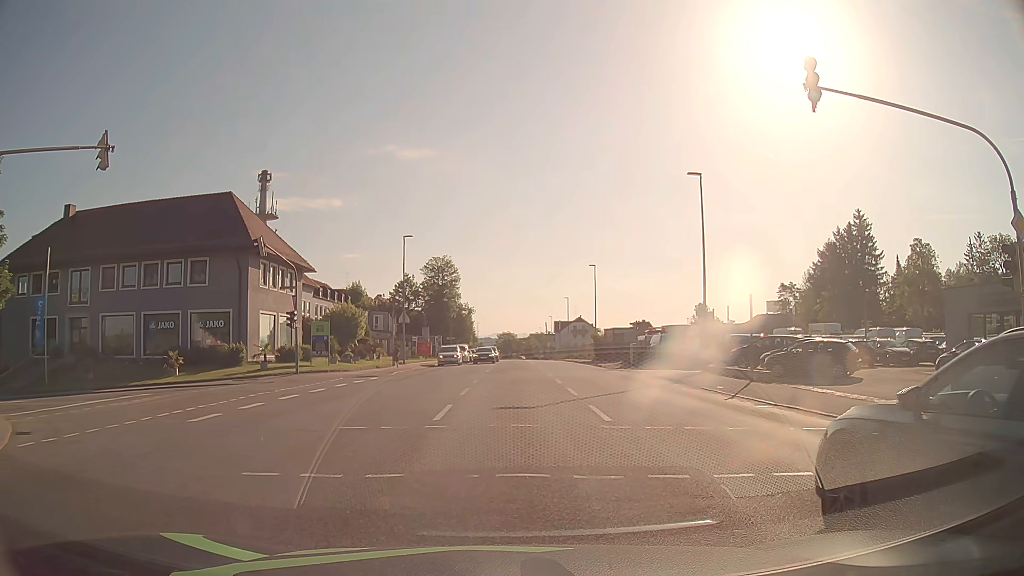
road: tertiary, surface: asphalt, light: Day
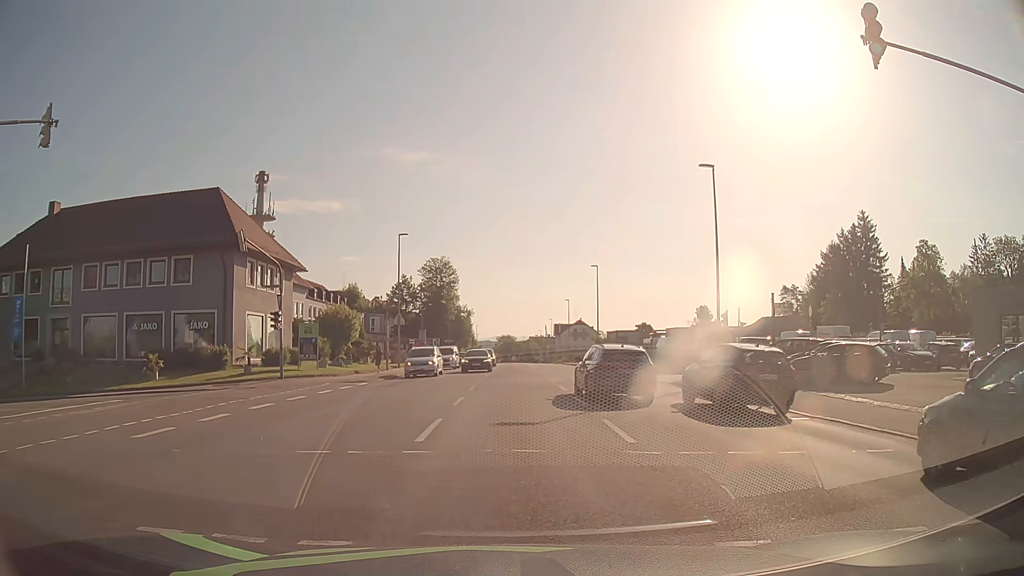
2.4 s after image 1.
(0.0, +2.4) m; -1°
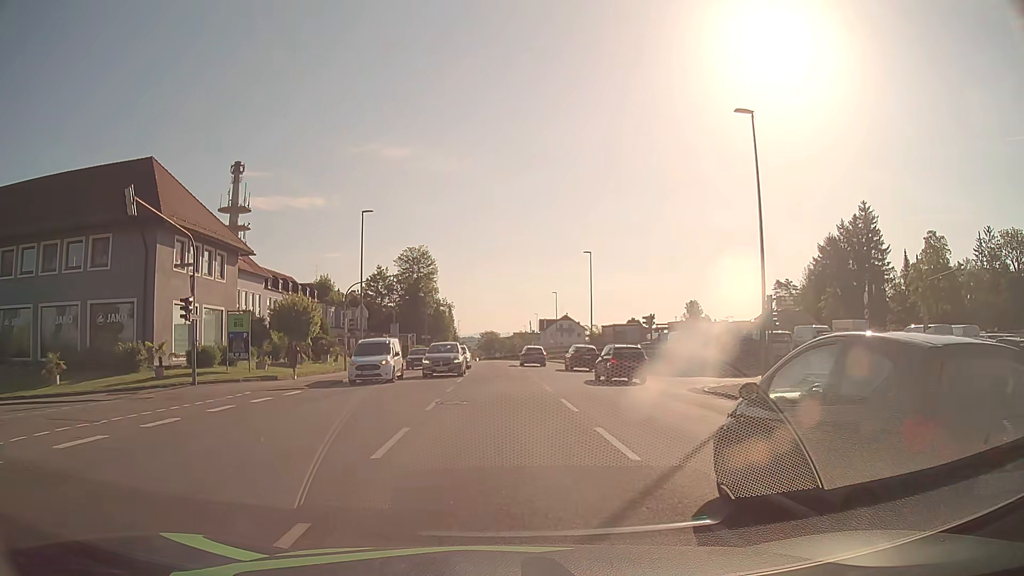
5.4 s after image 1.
(+0.3, +7.9) m; +4°
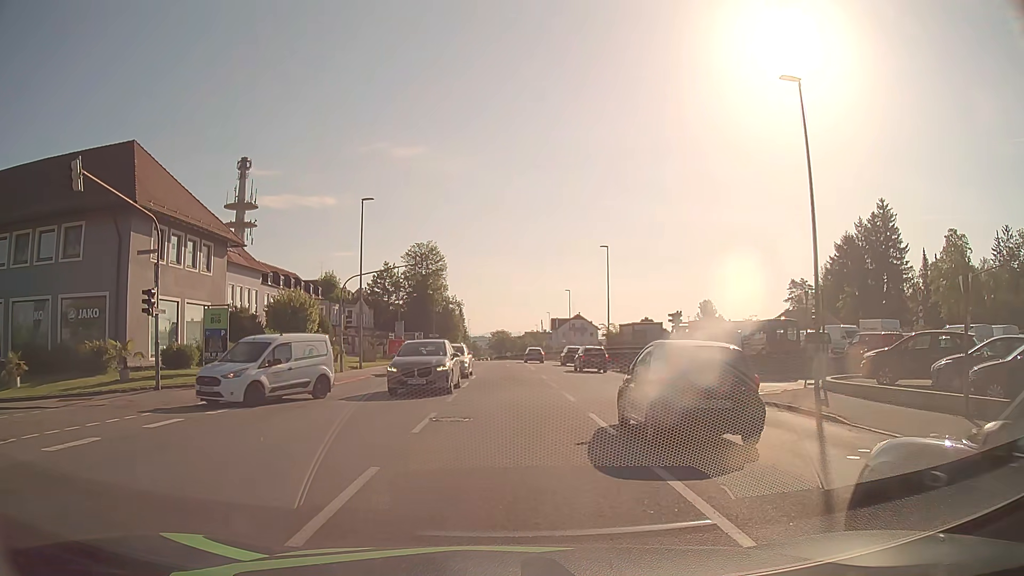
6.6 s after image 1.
(-0.1, +3.6) m; -3°
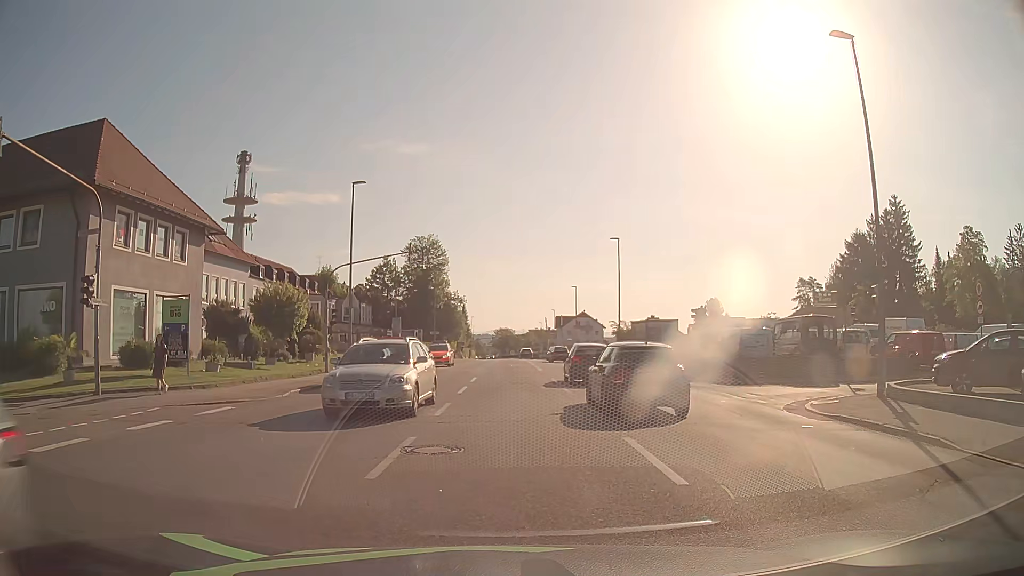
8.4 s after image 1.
(0.0, +3.6) m; +2°
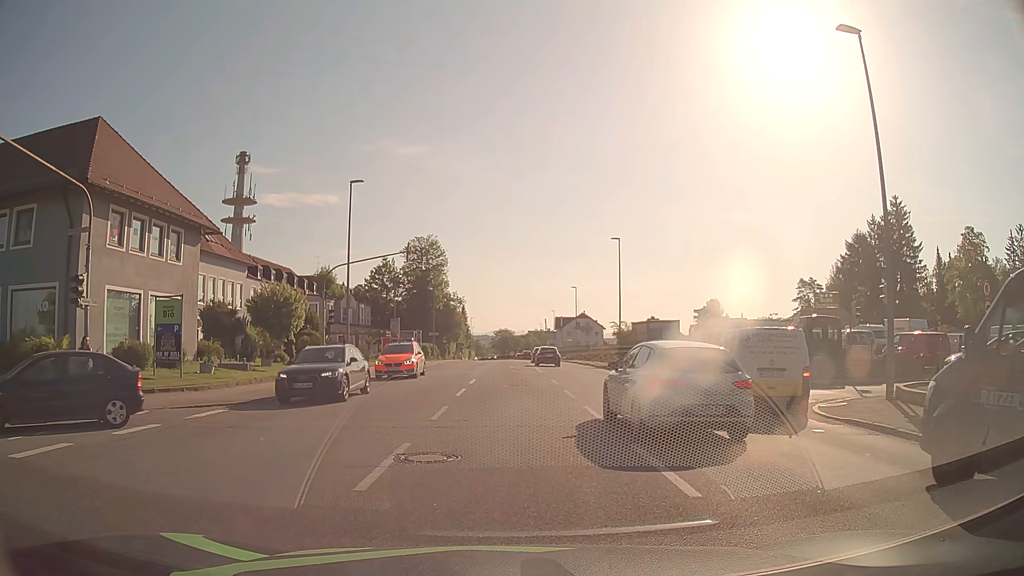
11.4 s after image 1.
(0.0, +0.6) m; 0°
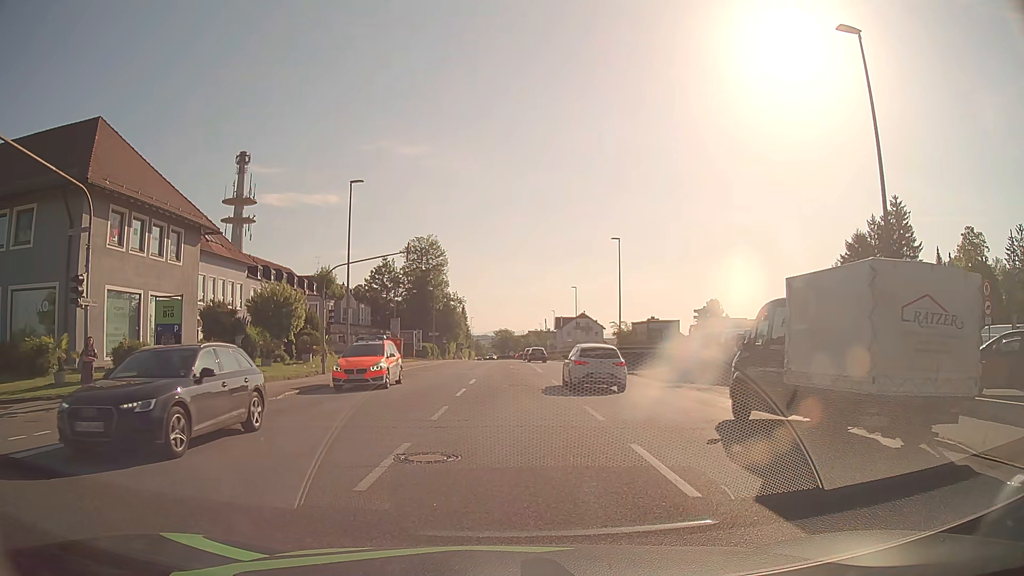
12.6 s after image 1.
(0.0, 0.0) m; 0°
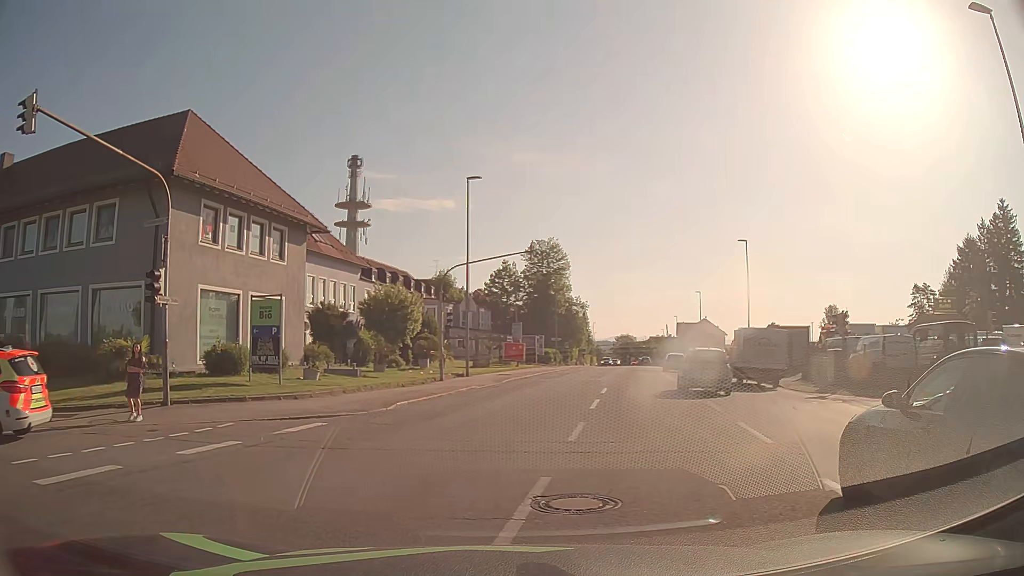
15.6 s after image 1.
(-0.2, +2.2) m; -10°
